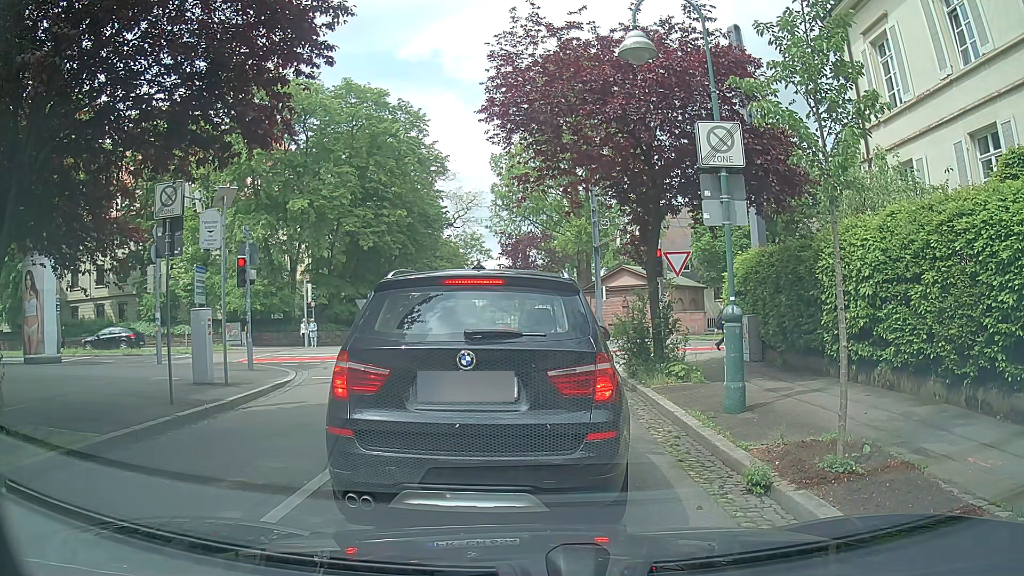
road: residential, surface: asphalt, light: Day
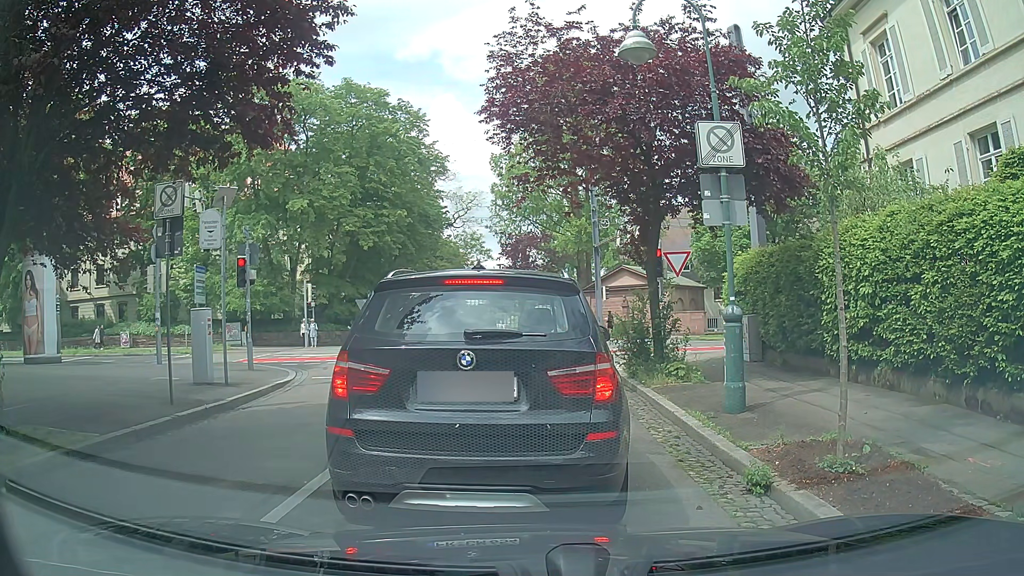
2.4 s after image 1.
(0.0, 0.0) m; 0°
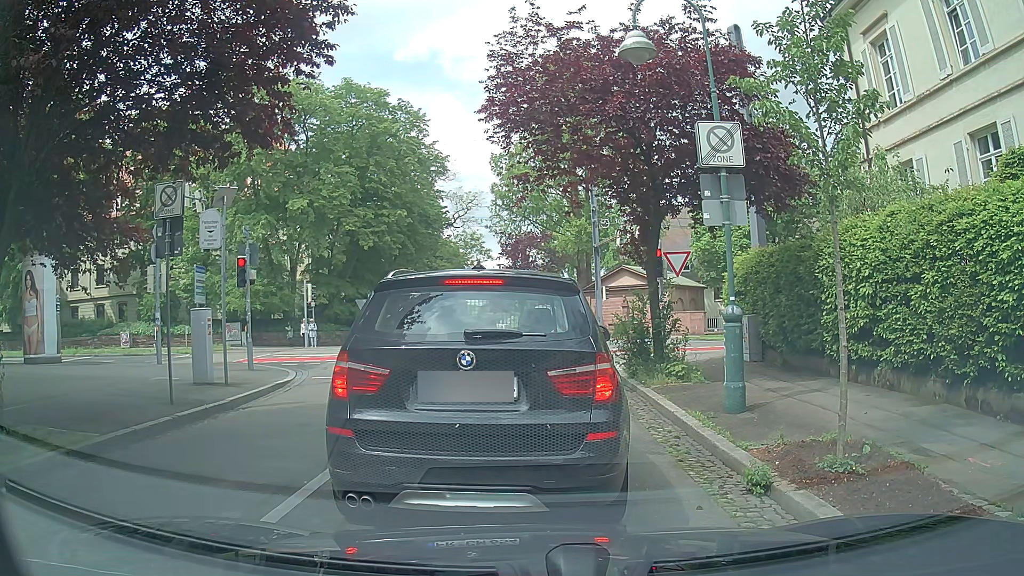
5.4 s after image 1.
(0.0, 0.0) m; 0°
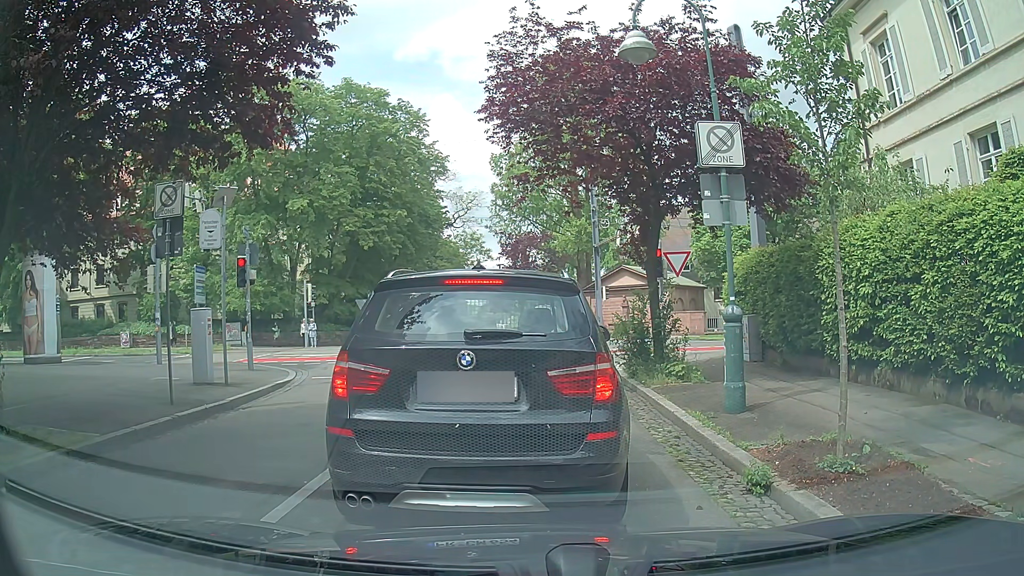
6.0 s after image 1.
(0.0, 0.0) m; 0°
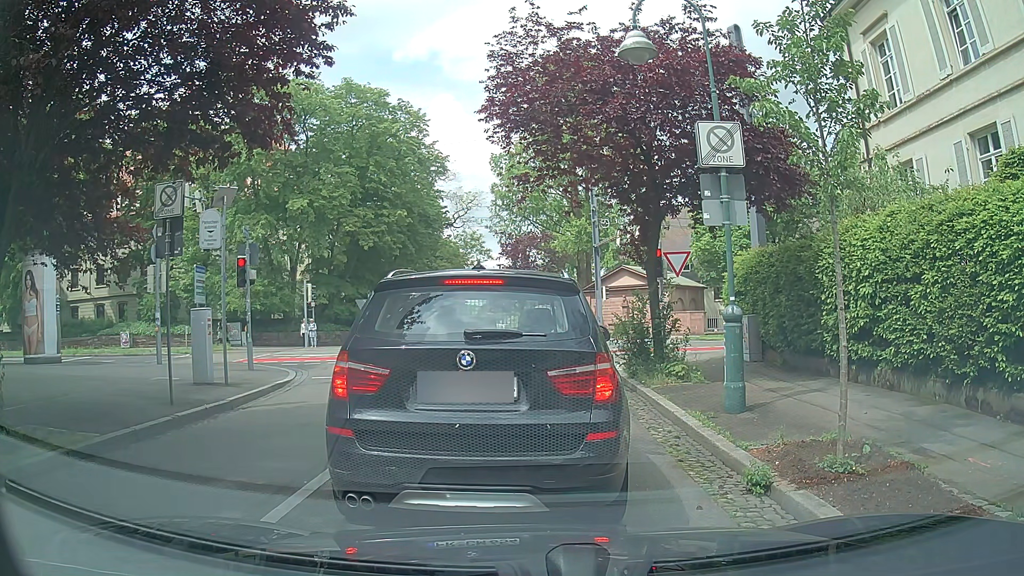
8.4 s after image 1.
(0.0, 0.0) m; 0°
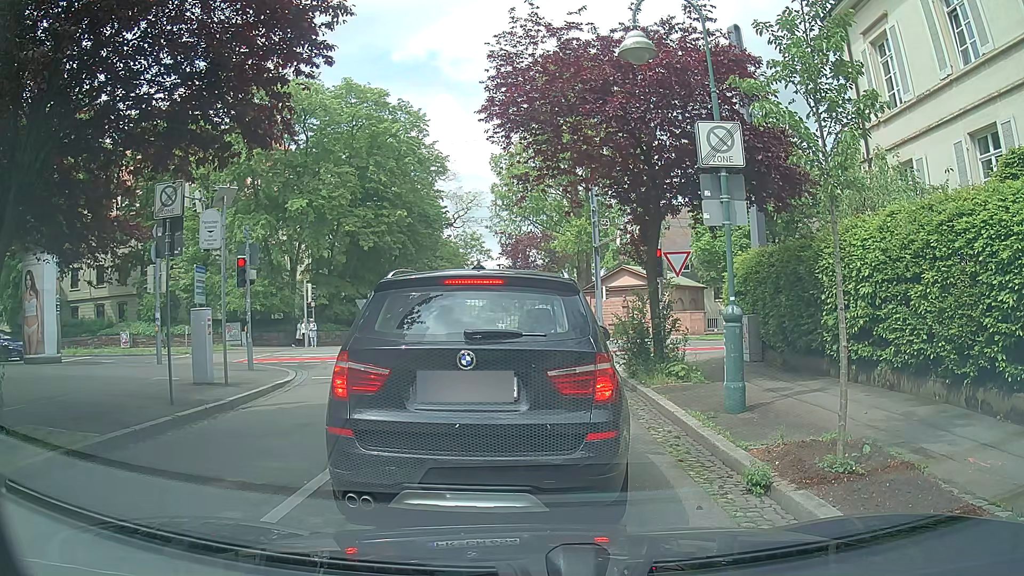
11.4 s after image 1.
(0.0, 0.0) m; 0°
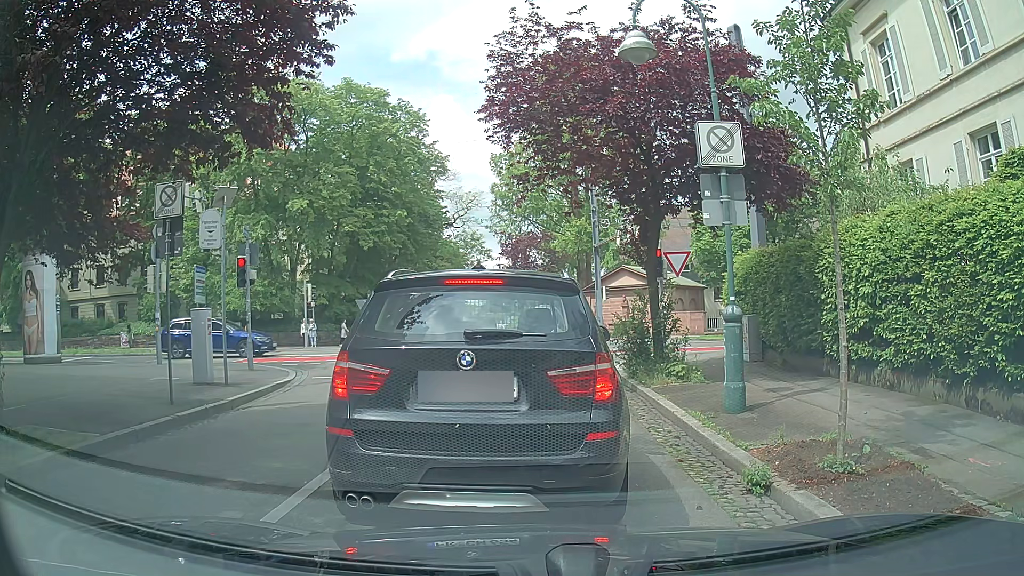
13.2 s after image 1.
(0.0, 0.0) m; 0°
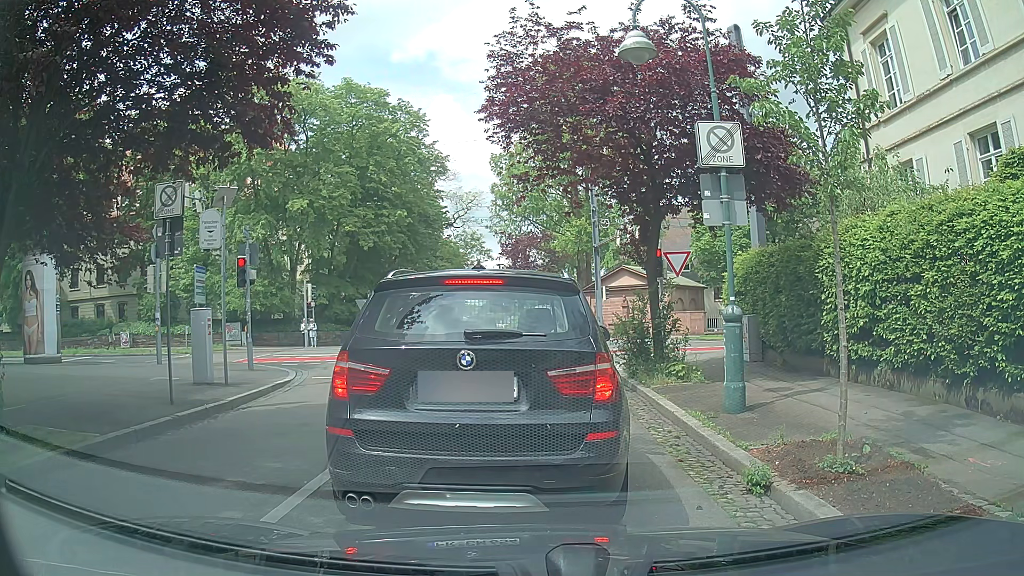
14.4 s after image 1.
(0.0, 0.0) m; 0°
